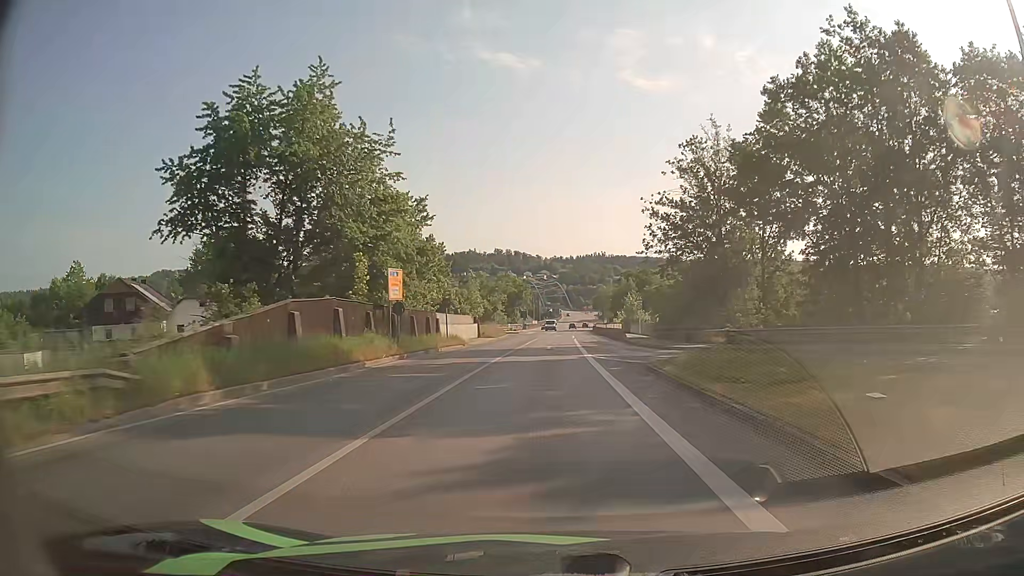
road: primary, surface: asphalt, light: Day
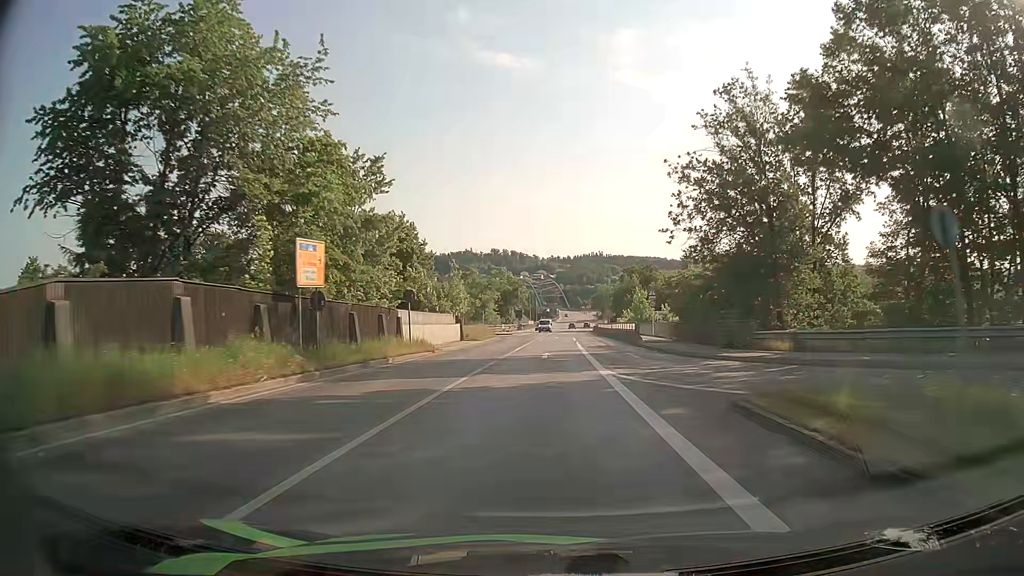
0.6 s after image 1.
(0.0, +10.3) m; 0°
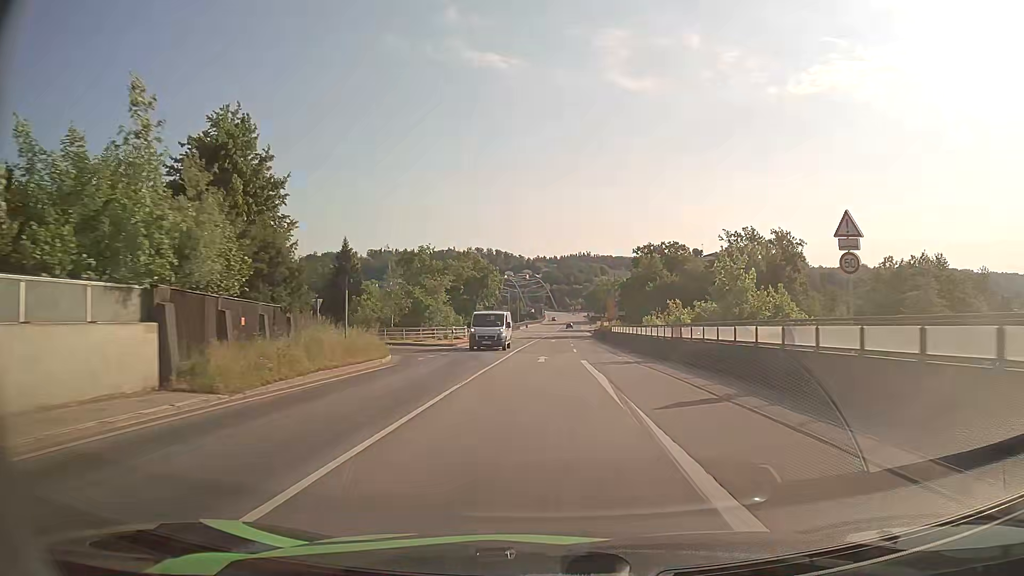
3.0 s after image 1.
(+0.4, +40.1) m; +1°
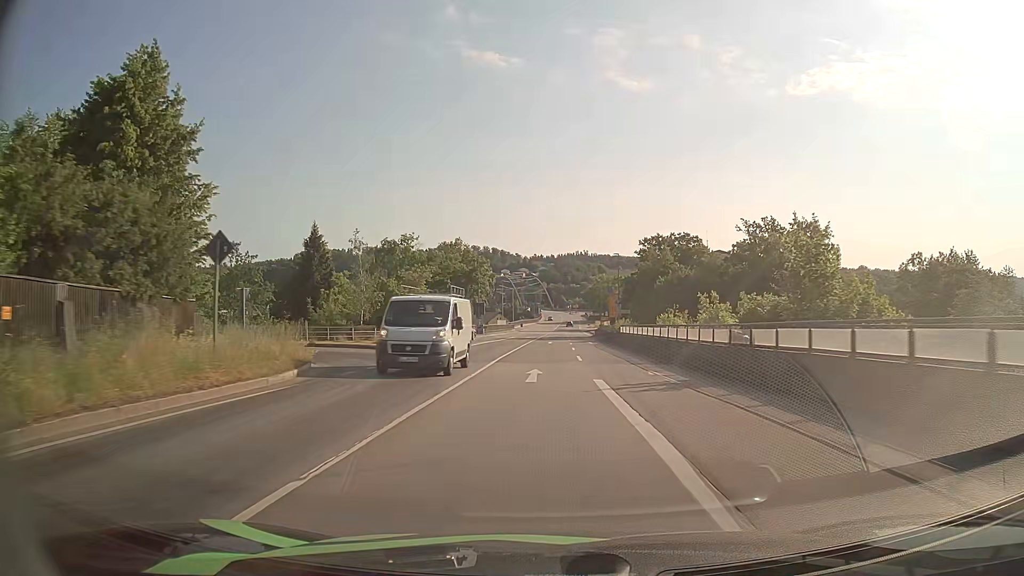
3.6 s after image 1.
(0.0, +9.8) m; 0°
(0, +10) (0, +20) (+1, +30) (+1, +40) (+2, +50) (+3, +60) (+3, +70) (+3, +80) (+4, +90) (+4, +100) m
